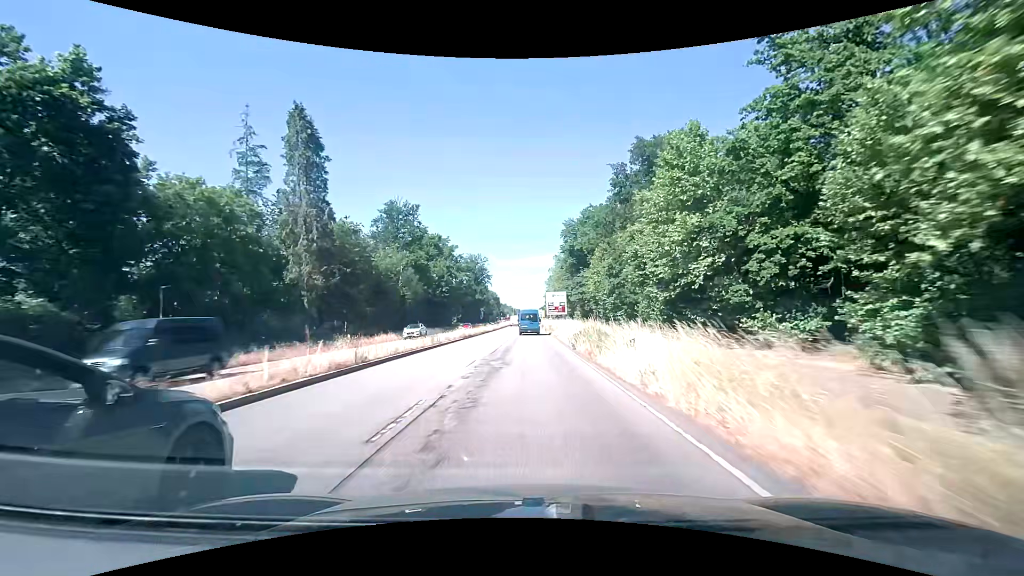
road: primary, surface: asphalt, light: Day
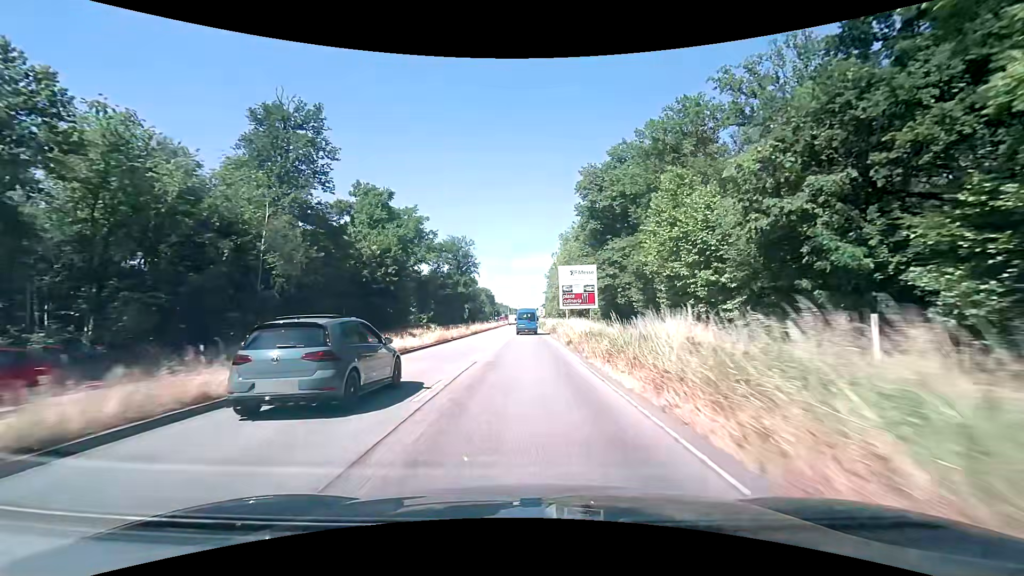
(+0.2, +42.3) m; +1°
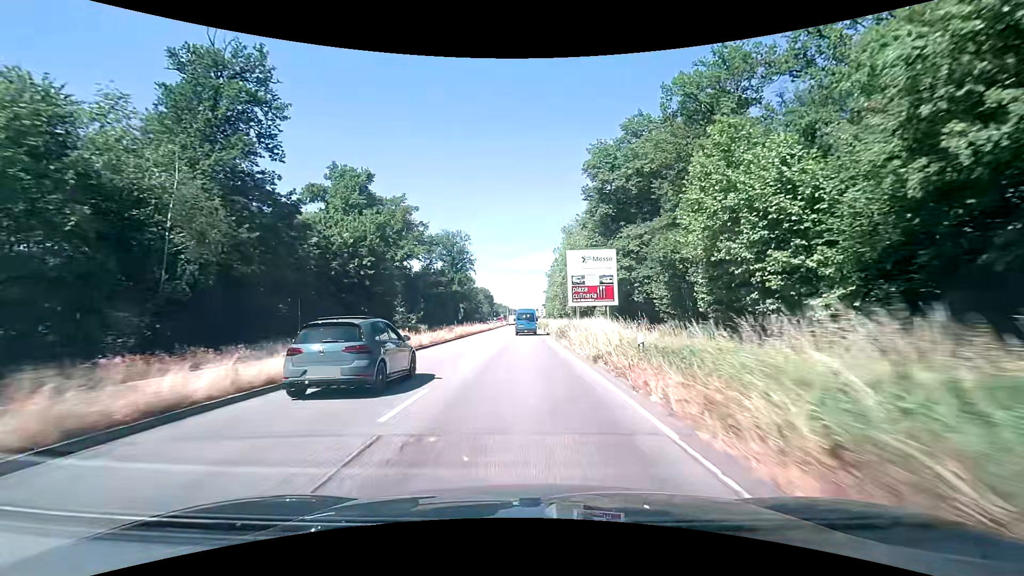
(0.0, +10.6) m; 0°
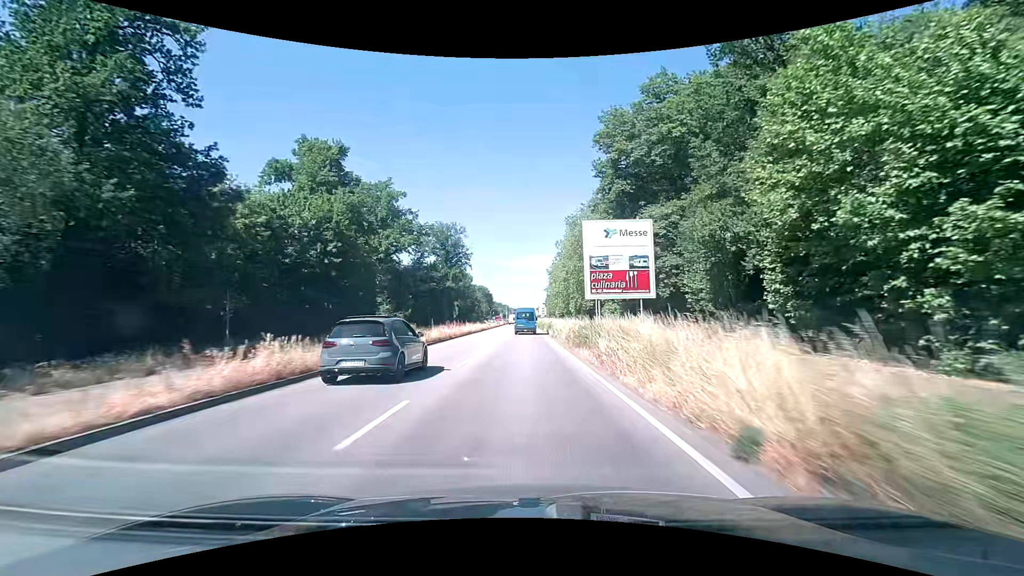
(+0.1, +10.6) m; +1°
(0, +10) (0, +20) (0, +30) (0, +40) (-1, +50) (-1, +60) (-1, +70) (-1, +80) (-1, +90) (-1, +100) m
